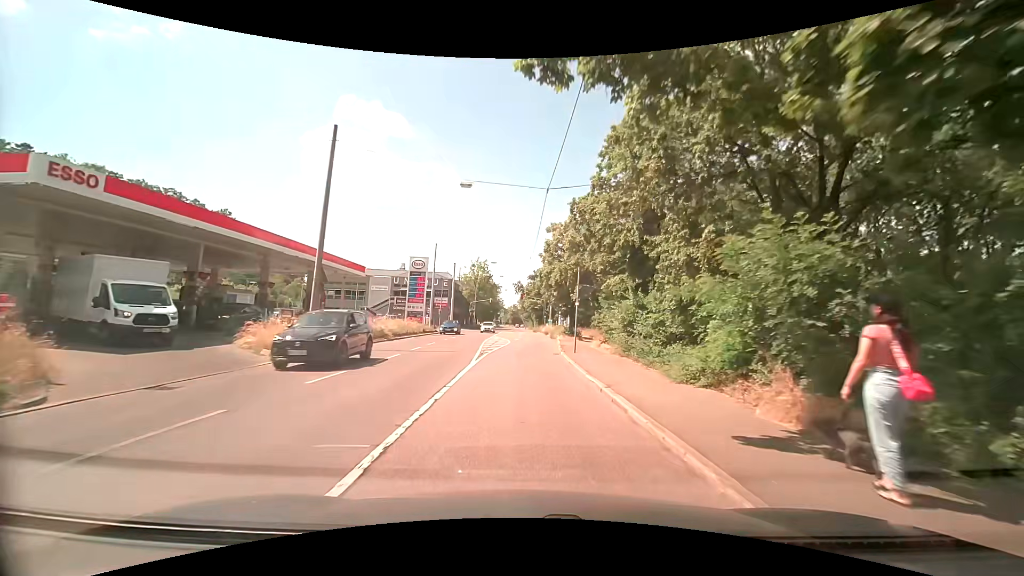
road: secondary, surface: asphalt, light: Day
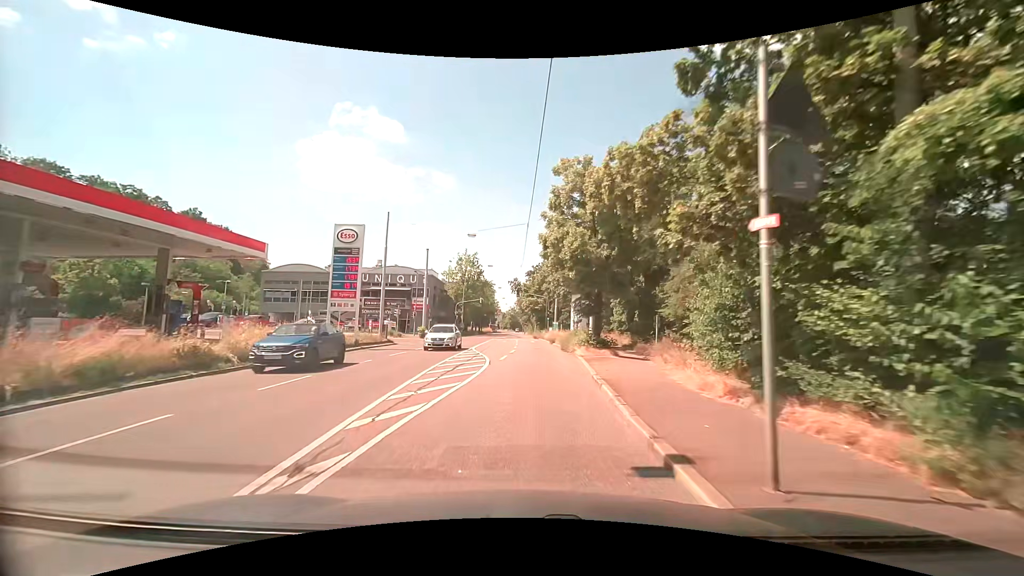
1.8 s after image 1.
(+0.3, +17.6) m; 0°
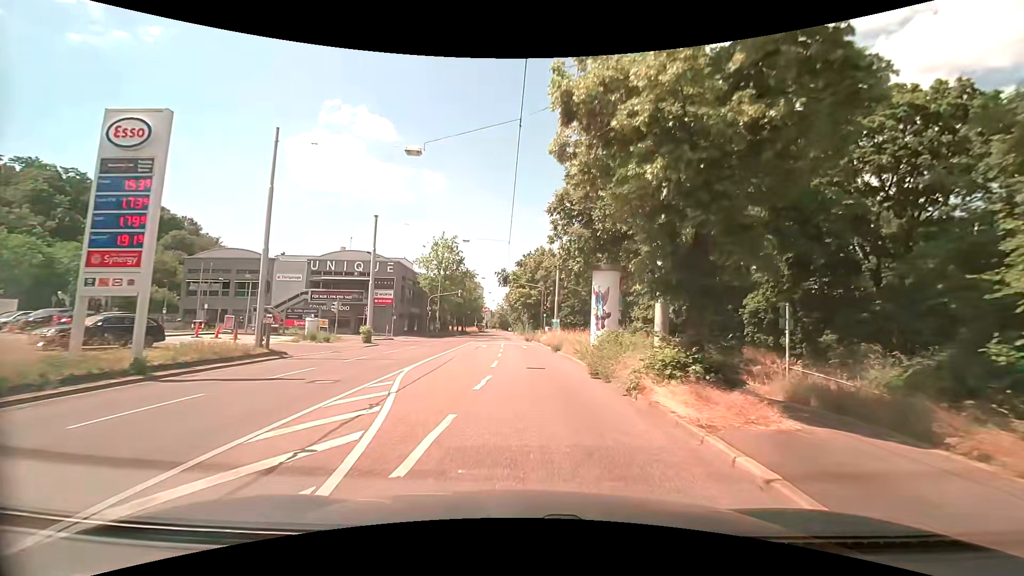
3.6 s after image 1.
(0.0, +15.7) m; 0°
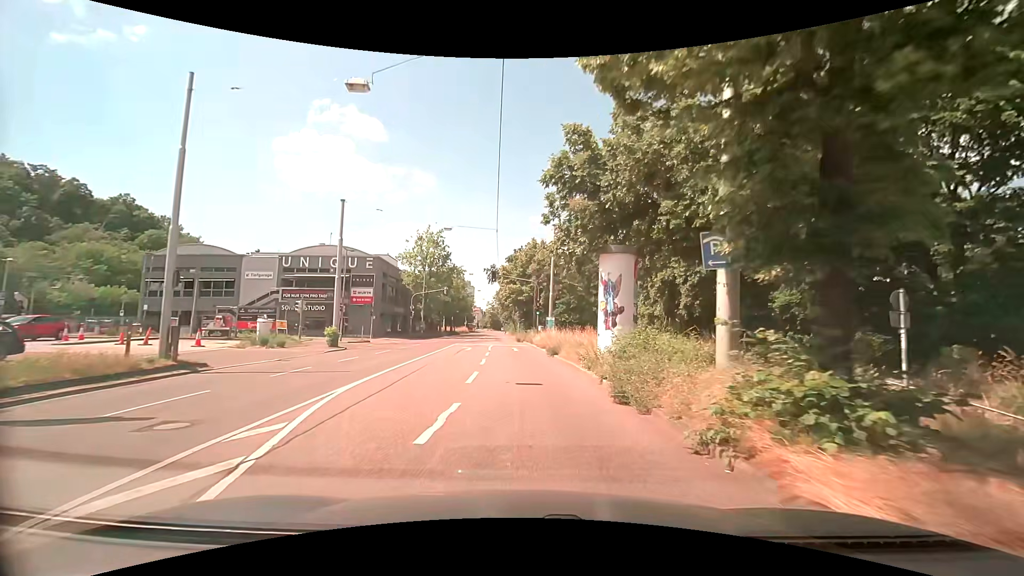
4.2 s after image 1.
(+0.1, +4.8) m; +2°
(0, +10) (0, +20) (-1, +30) (-1, +40) (-2, +50) (-3, +60) (-4, +70) (-5, +80) (-6, +90) (-6, +100) m
